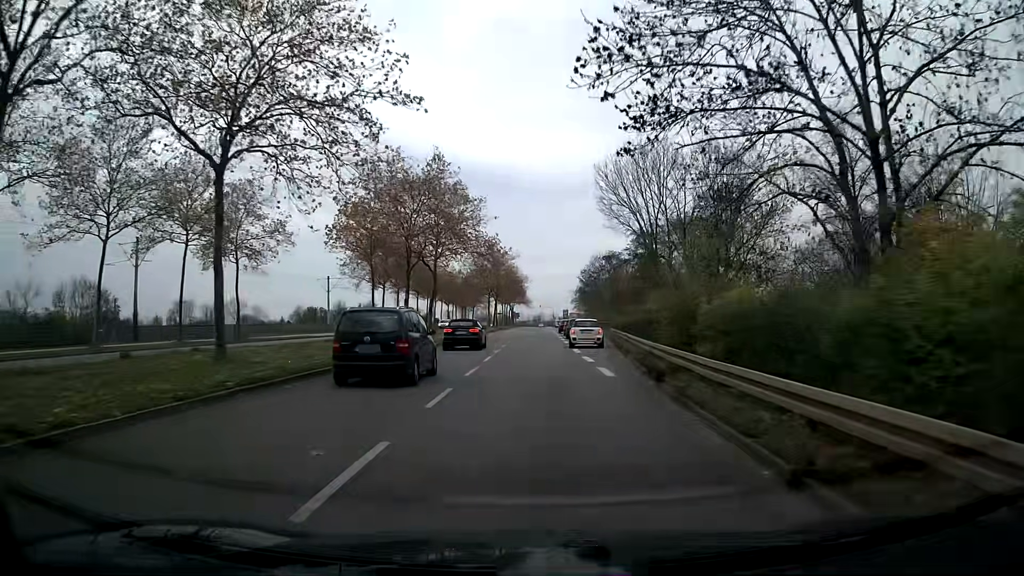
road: secondary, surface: asphalt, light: Day
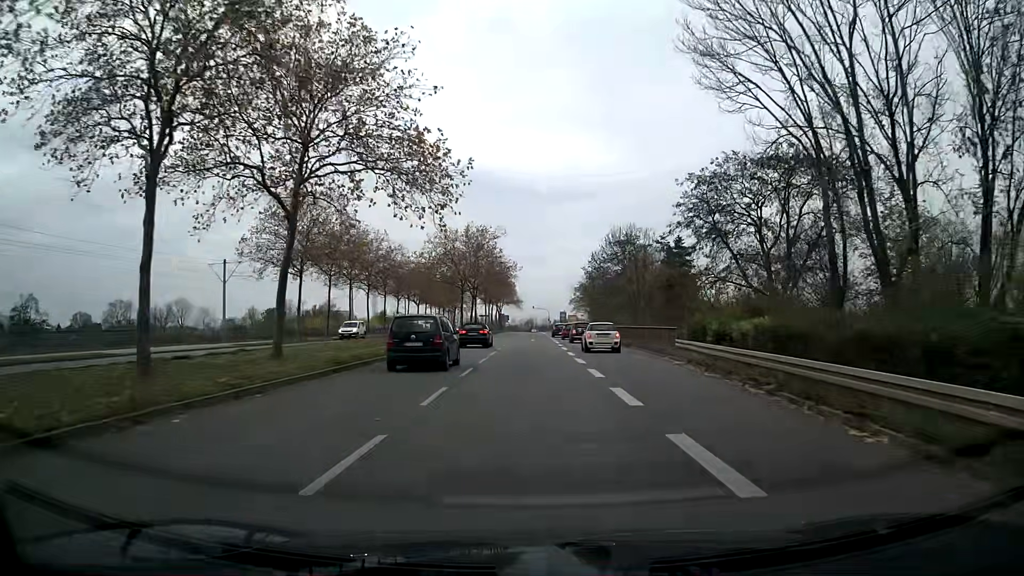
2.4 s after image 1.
(+0.3, +29.5) m; +1°
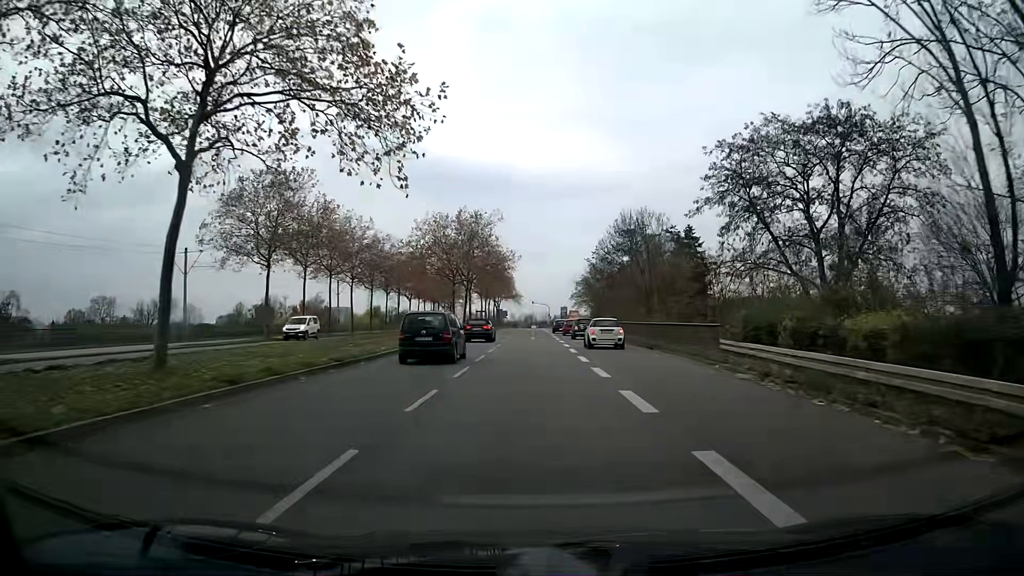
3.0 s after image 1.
(0.0, +7.4) m; 0°
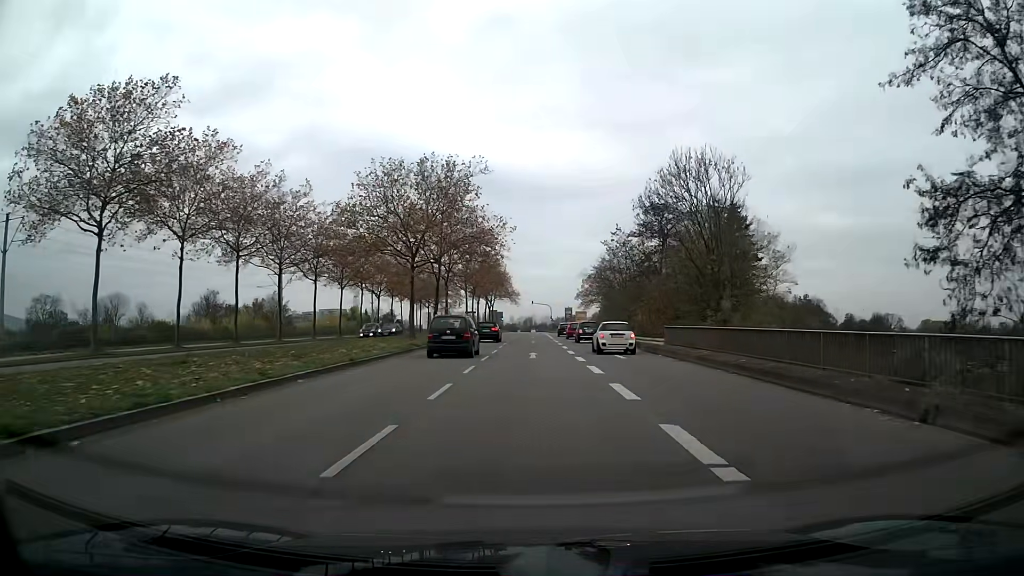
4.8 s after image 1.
(0.0, +22.3) m; 0°
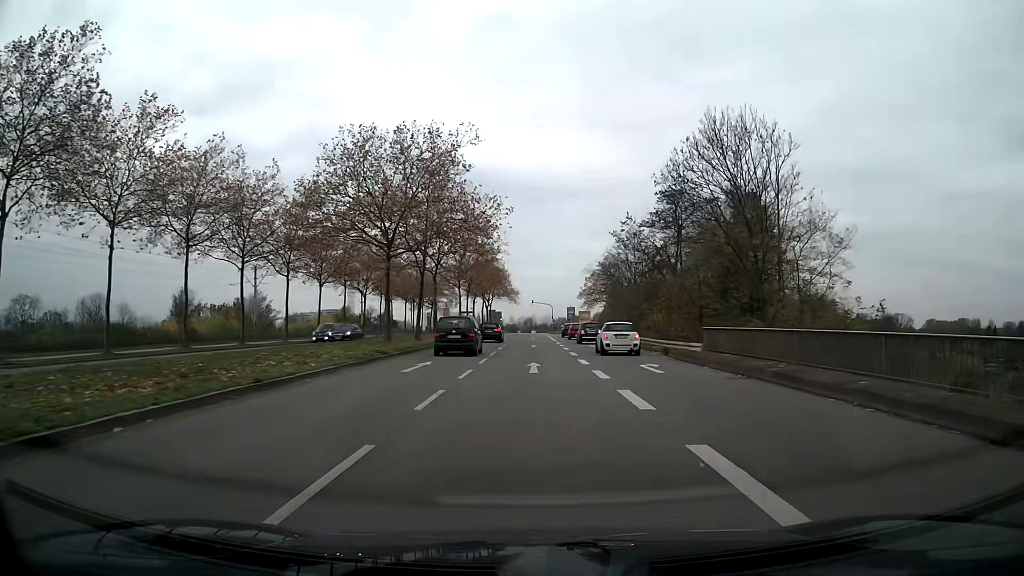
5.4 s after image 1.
(0.0, +7.4) m; 0°
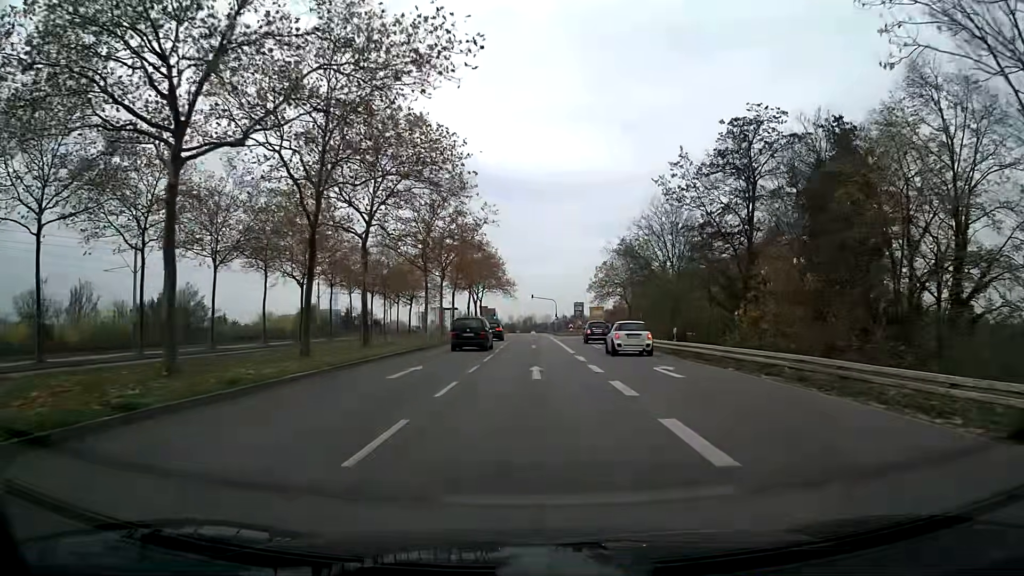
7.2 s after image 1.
(0.0, +22.4) m; 0°
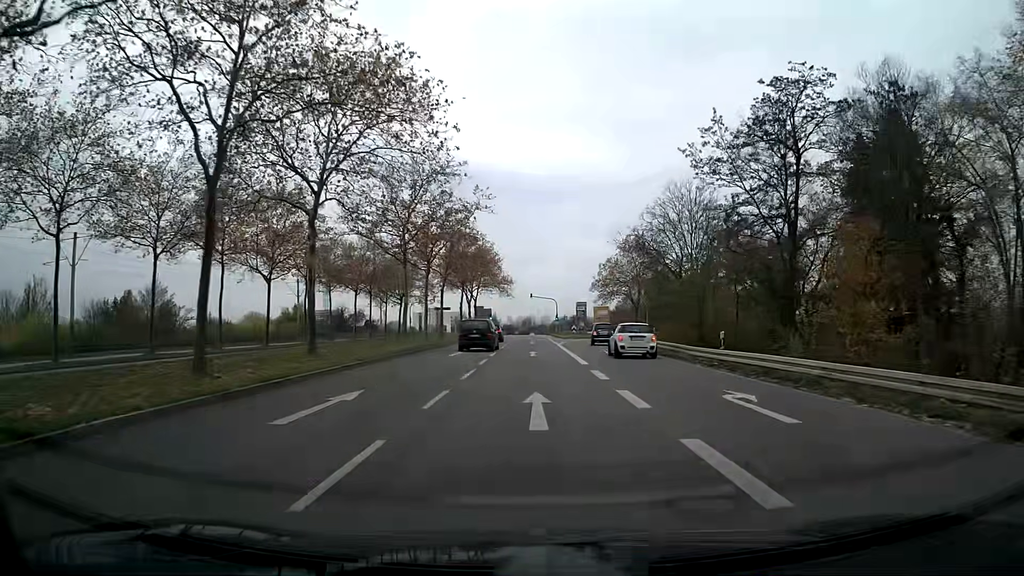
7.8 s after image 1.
(0.0, +7.5) m; 0°
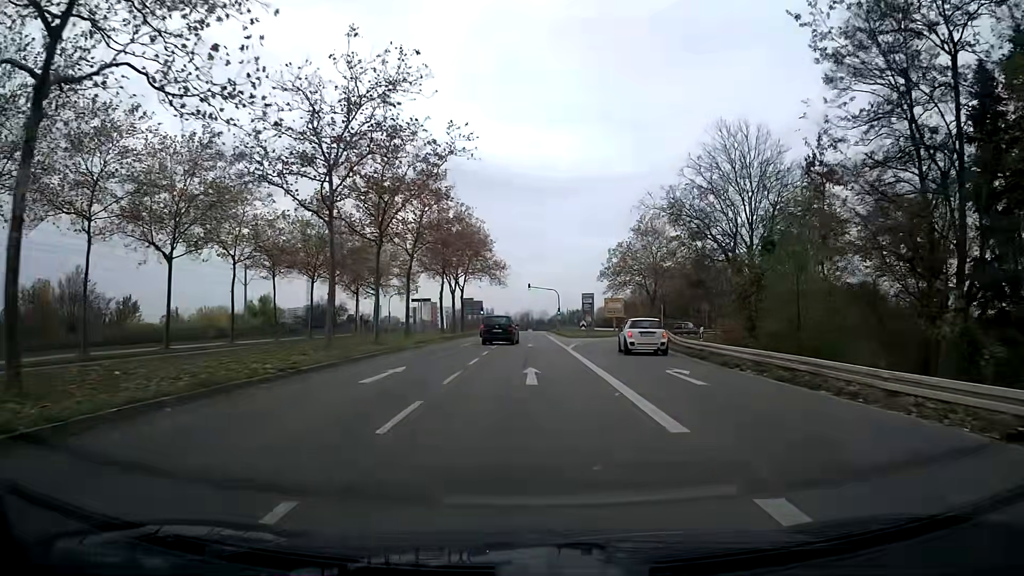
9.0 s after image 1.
(+0.1, +15.0) m; 0°
(0, +10) (0, +20) (0, +30) (0, +40) (0, +50) (0, +60) (0, +70) (0, +80) (-1, +90) (-1, +100) m
